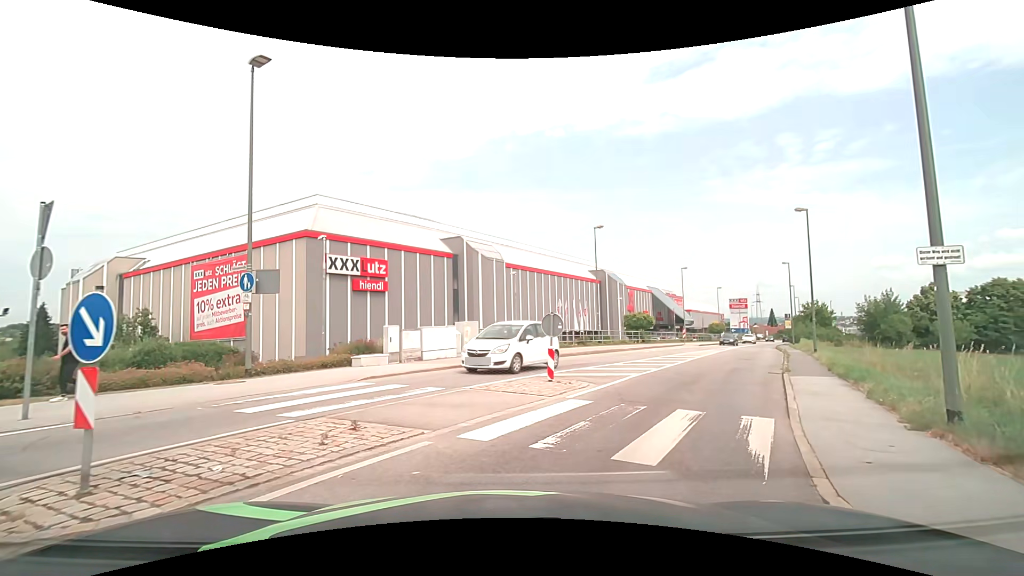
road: tertiary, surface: asphalt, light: Day
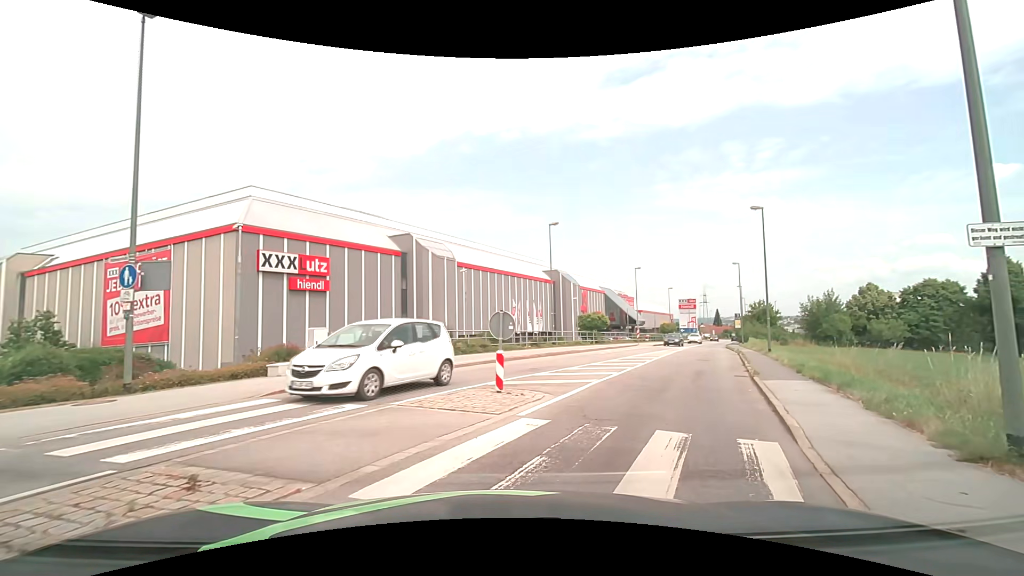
(+0.1, +2.1) m; +5°
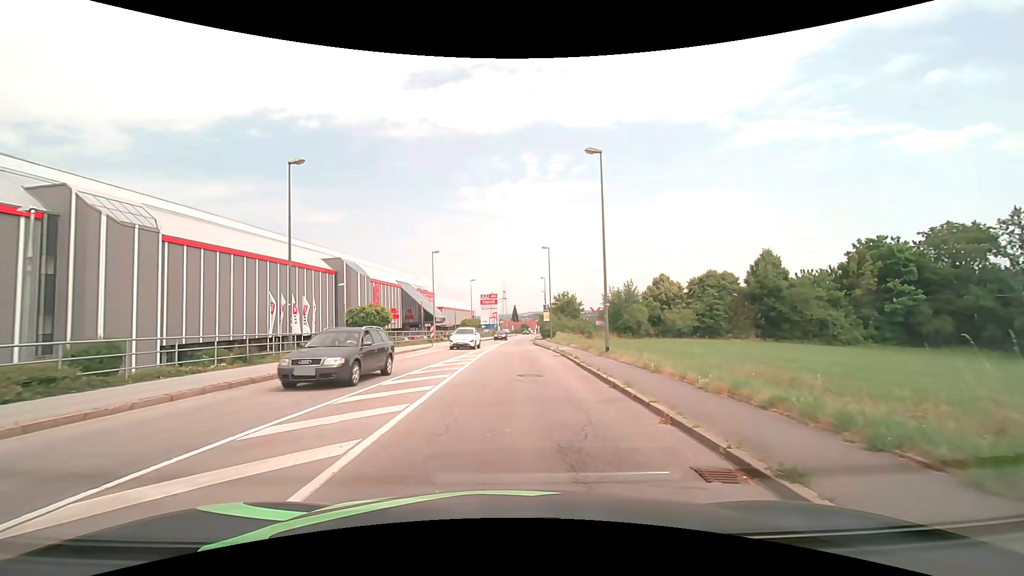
(+3.4, +13.4) m; +22°
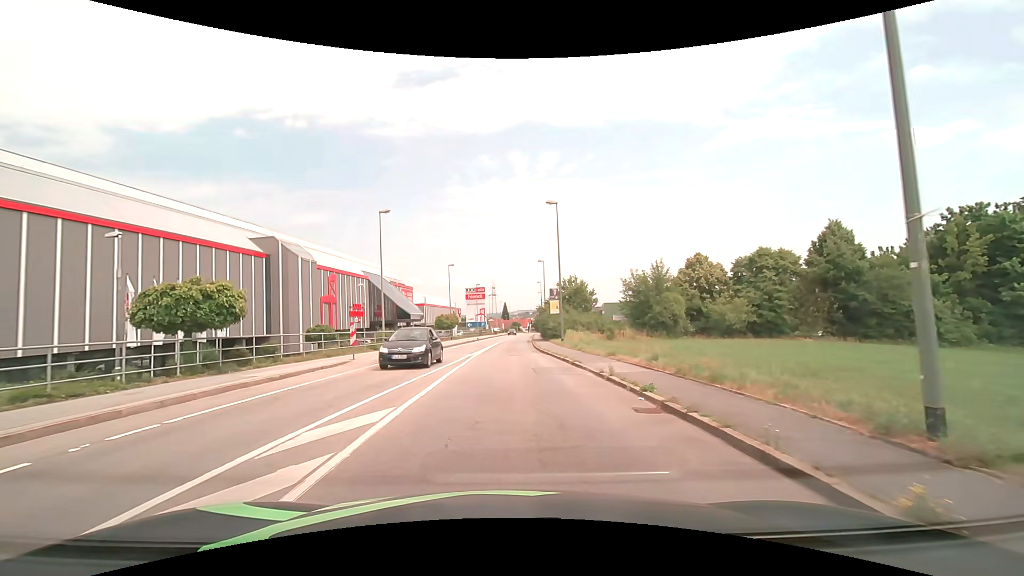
(+0.2, +18.8) m; +1°
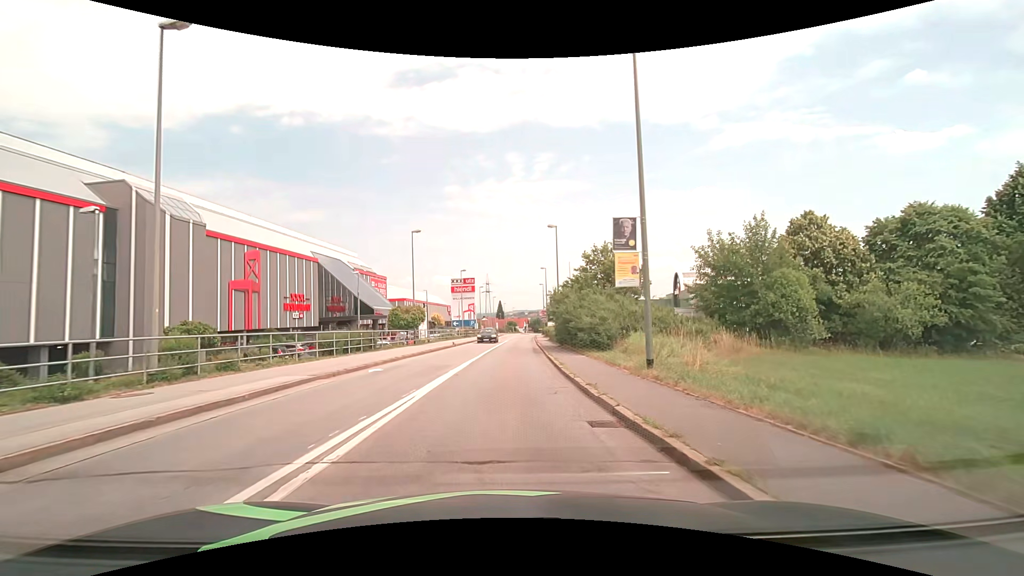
(+0.3, +22.7) m; +1°
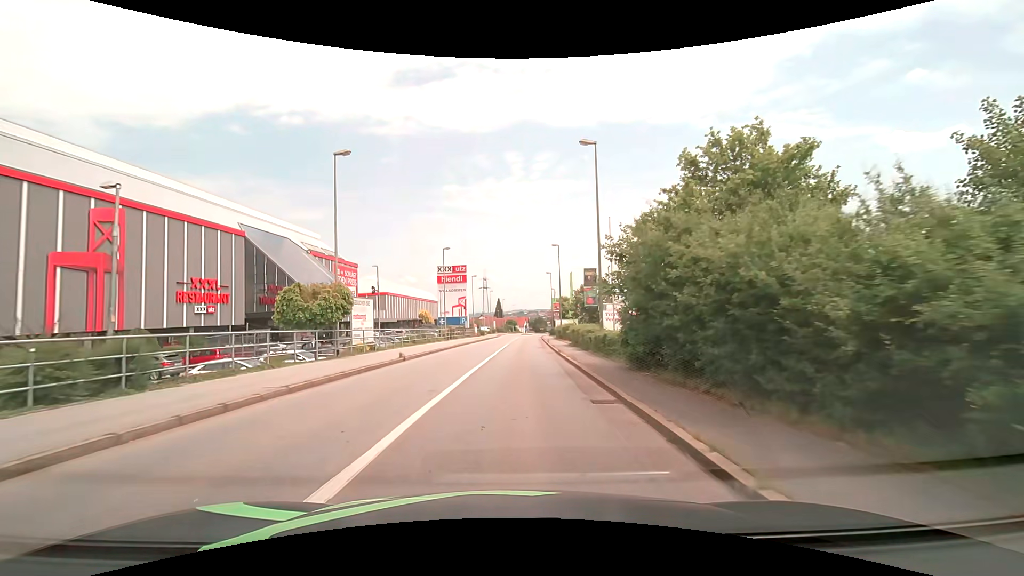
(0.0, +19.6) m; 0°
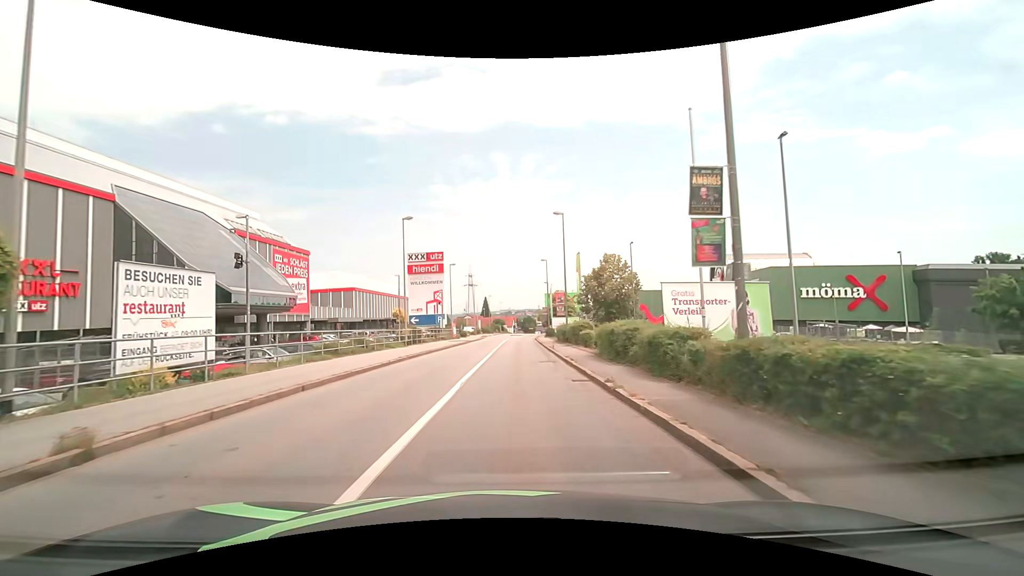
(+0.2, +14.9) m; +2°
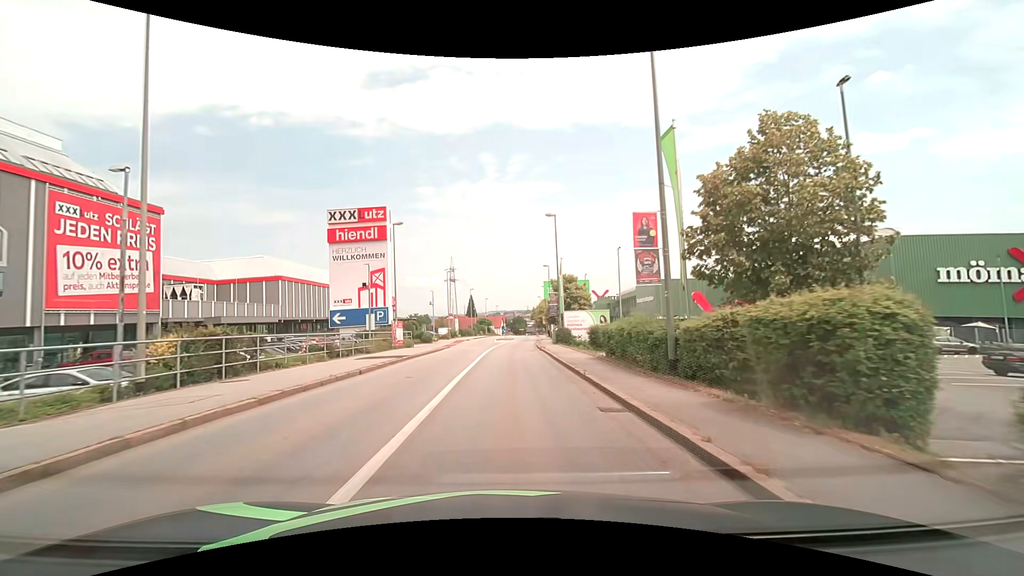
(+0.2, +26.8) m; +1°
(0, +10) (0, +20) (0, +30) (+1, +40) (+1, +50) (+2, +60) (+2, +70) (+3, +80) (+3, +90) (+4, +100) m
